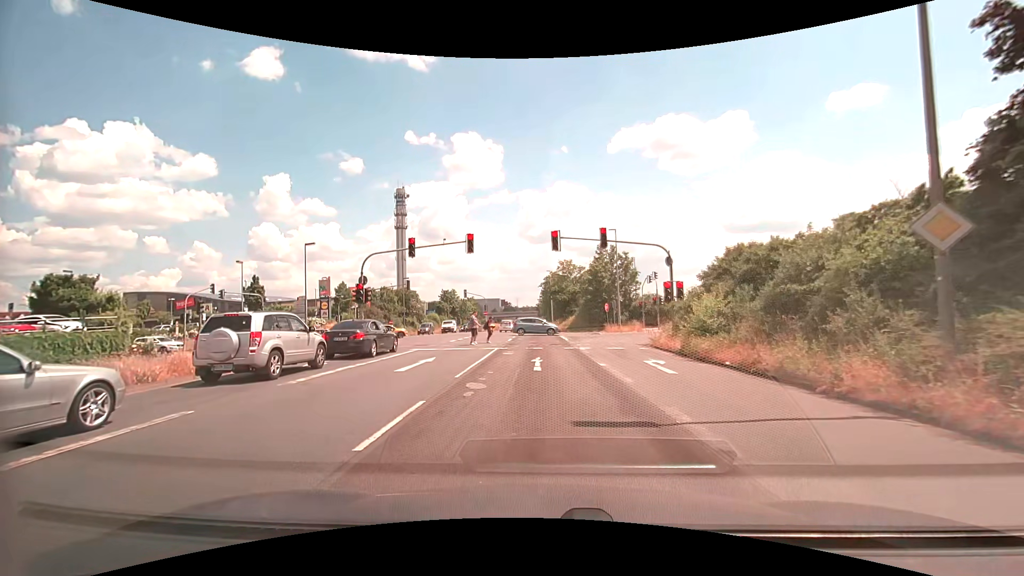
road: primary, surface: asphalt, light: Day
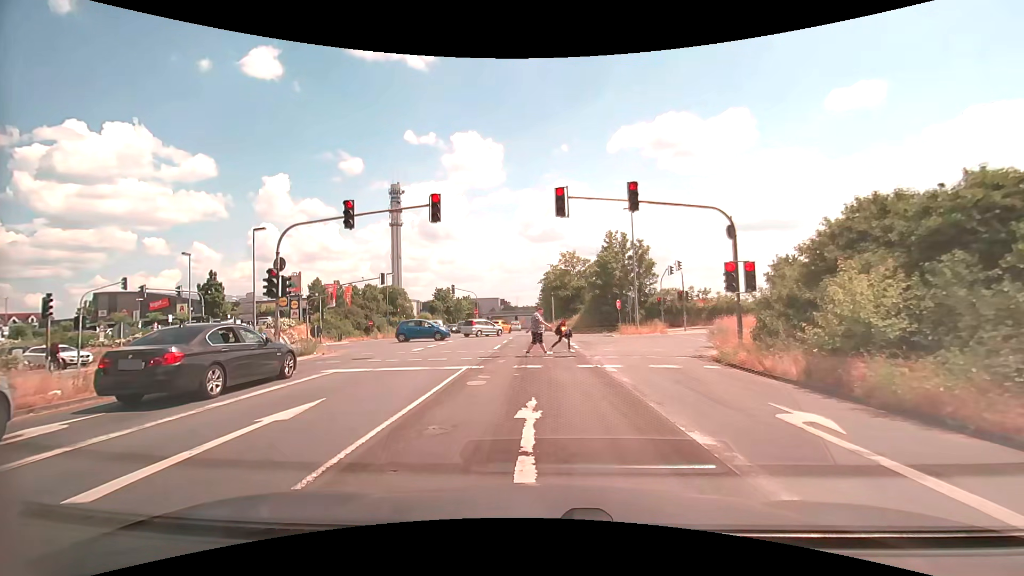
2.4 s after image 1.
(0.0, +9.1) m; +1°
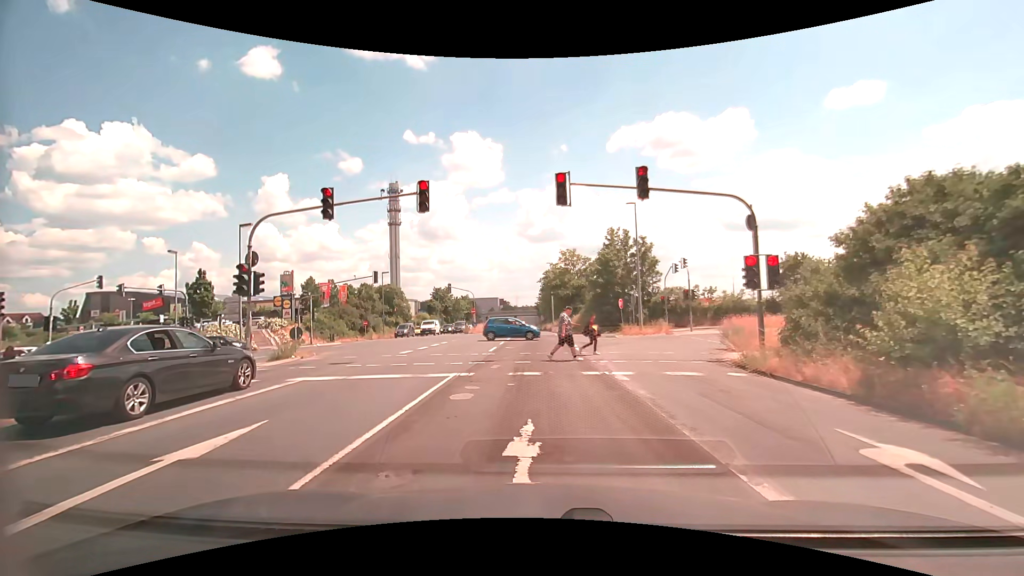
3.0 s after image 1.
(0.0, +1.8) m; 0°
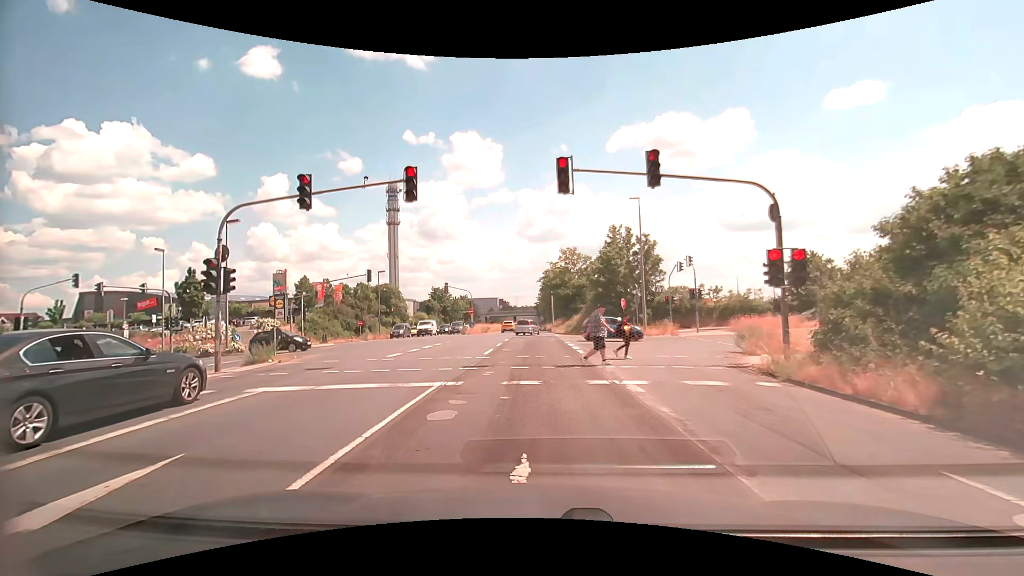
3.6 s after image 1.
(0.0, +1.6) m; +1°
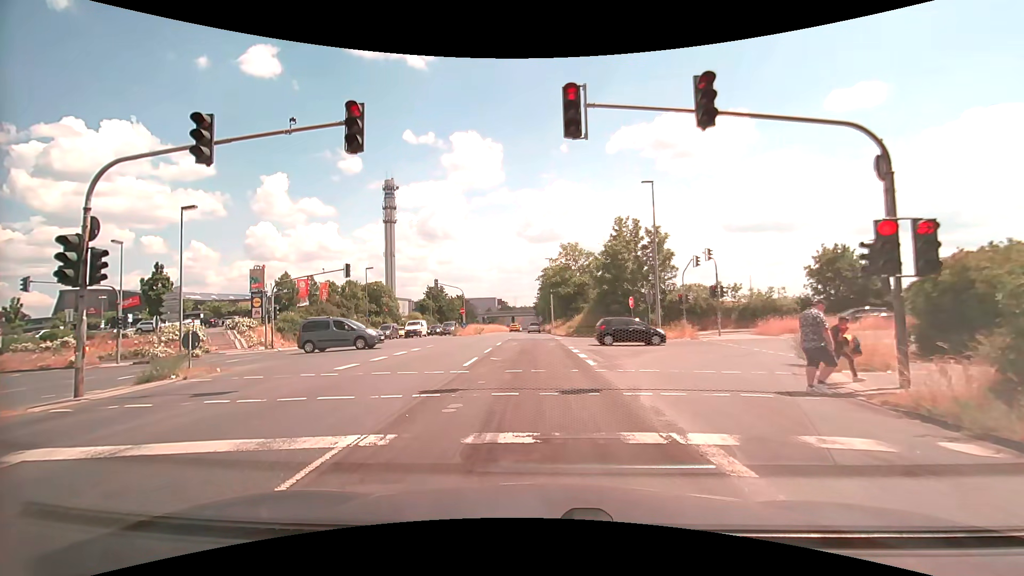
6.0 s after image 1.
(-0.1, +4.7) m; -2°
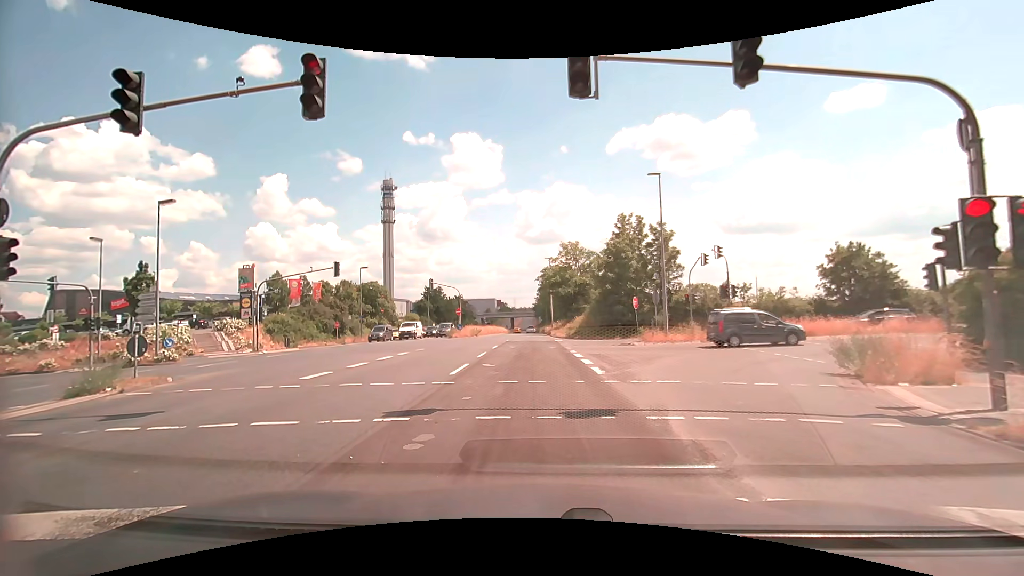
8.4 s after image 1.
(0.0, +2.0) m; 0°
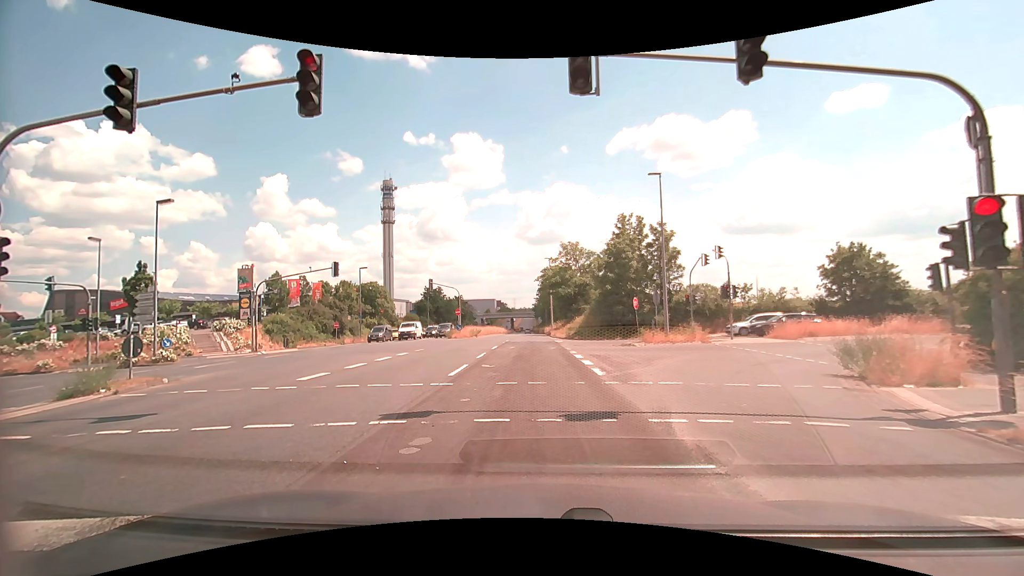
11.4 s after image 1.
(0.0, +0.2) m; 0°
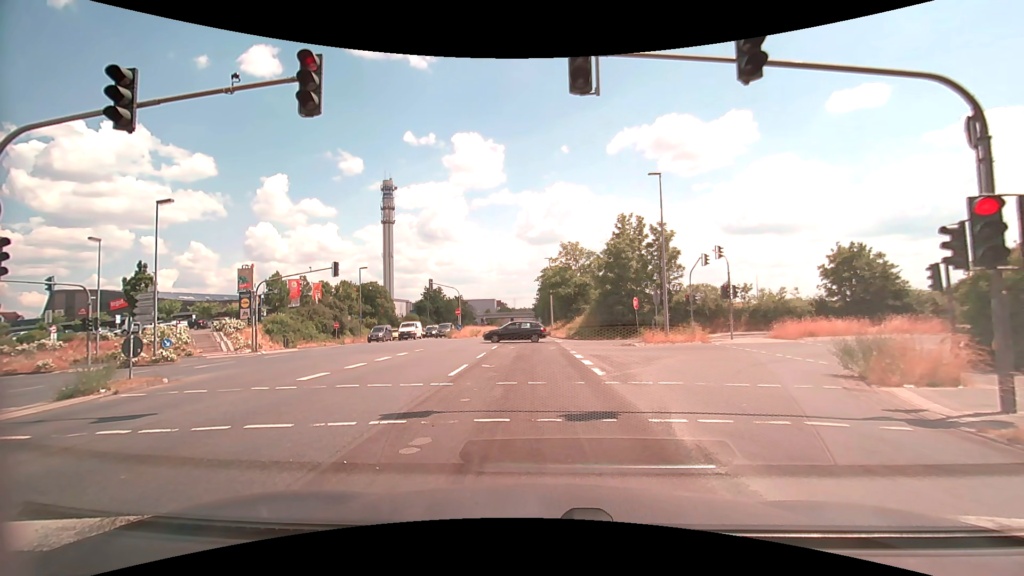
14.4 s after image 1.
(0.0, 0.0) m; 0°
(0, +10) (0, +20) (0, +30) (0, +40) (0, +50) (0, +60) (-1, +70) (-1, +80) (-1, +90) (-1, +100) m
